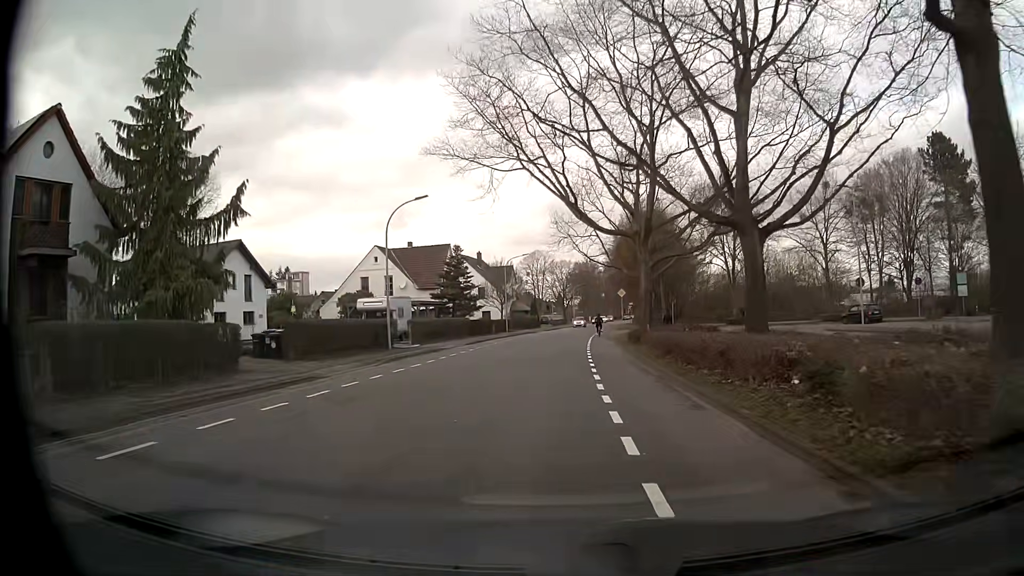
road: unclassified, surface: asphalt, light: Day
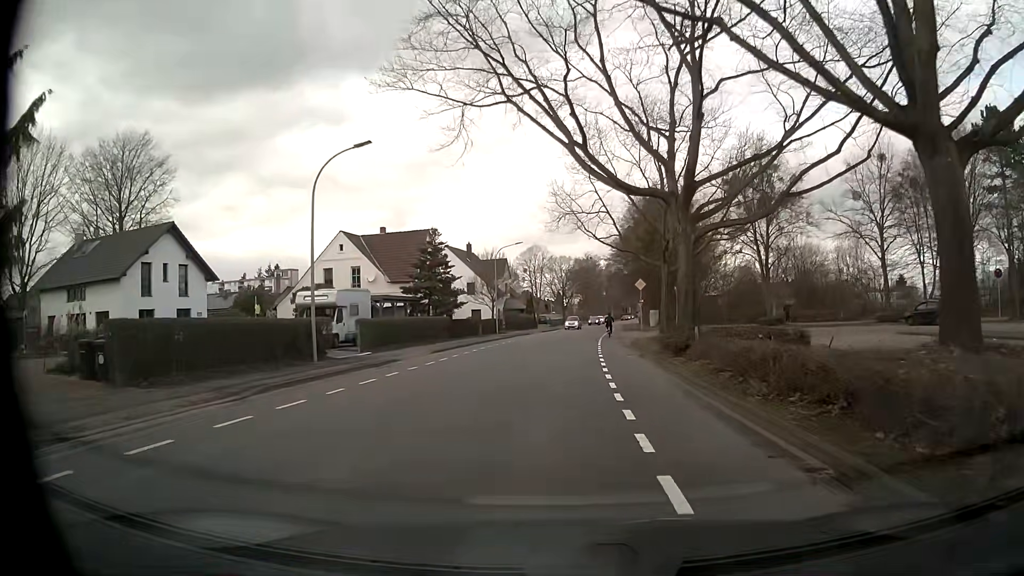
(0.0, +10.4) m; 0°
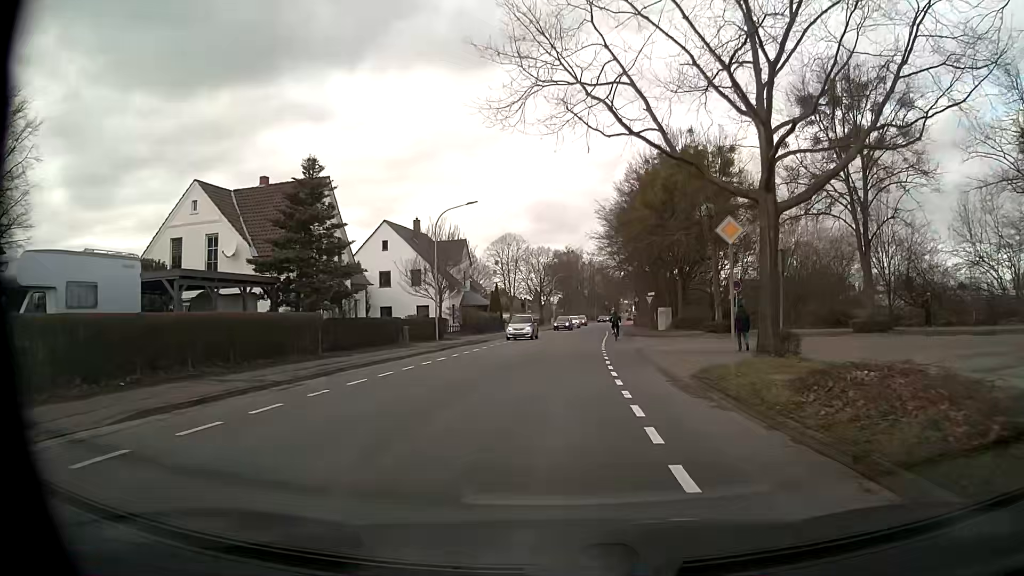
(+0.5, +20.7) m; +2°
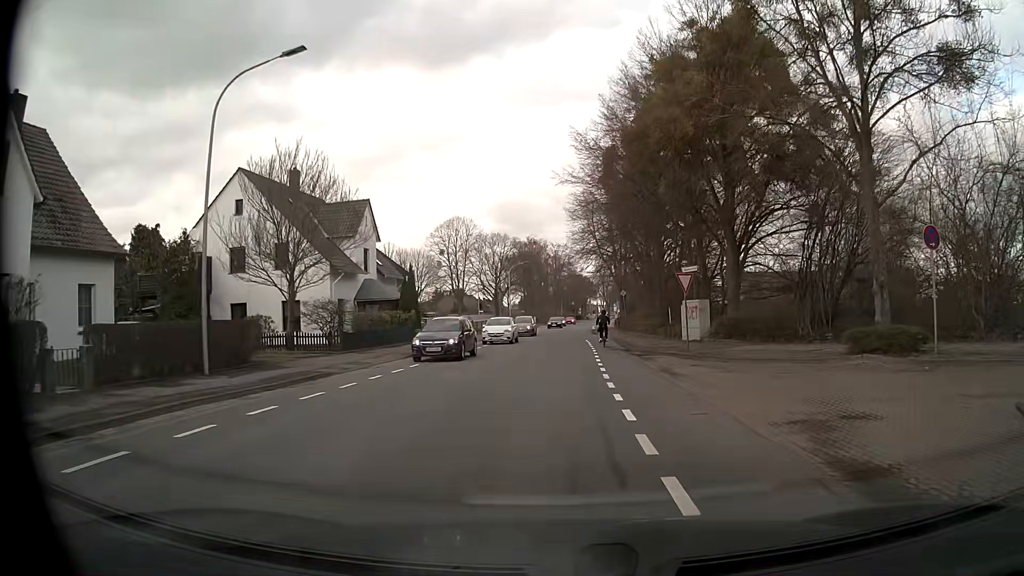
(+0.8, +23.7) m; +3°
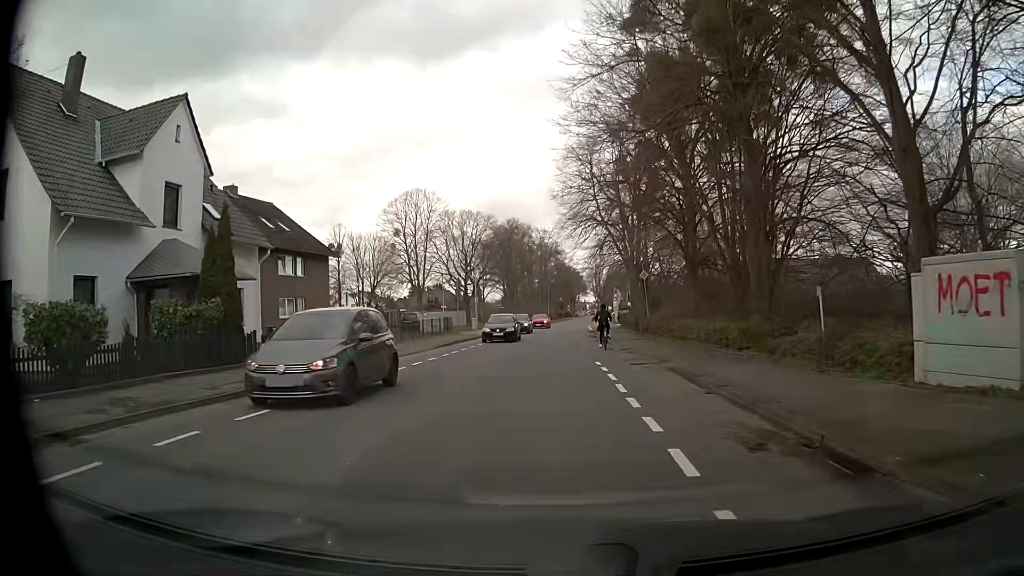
(+0.2, +22.0) m; +1°
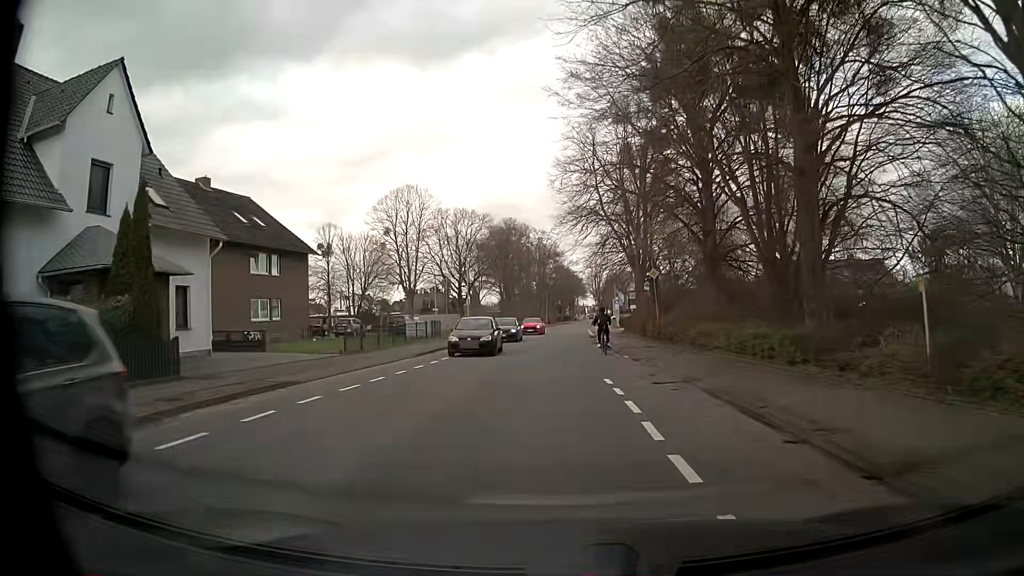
(0.0, +4.3) m; +1°
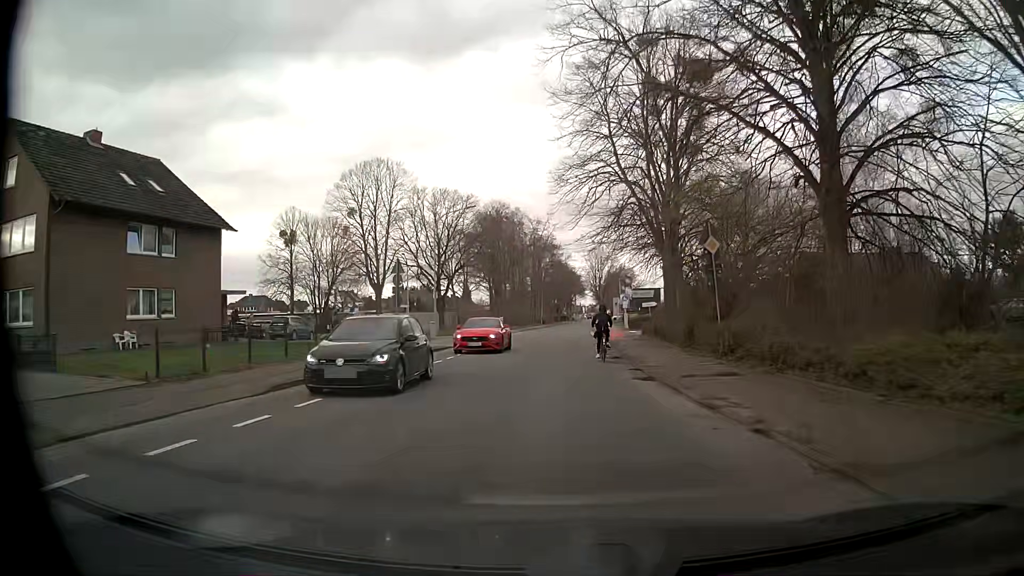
(0.0, +13.3) m; -1°
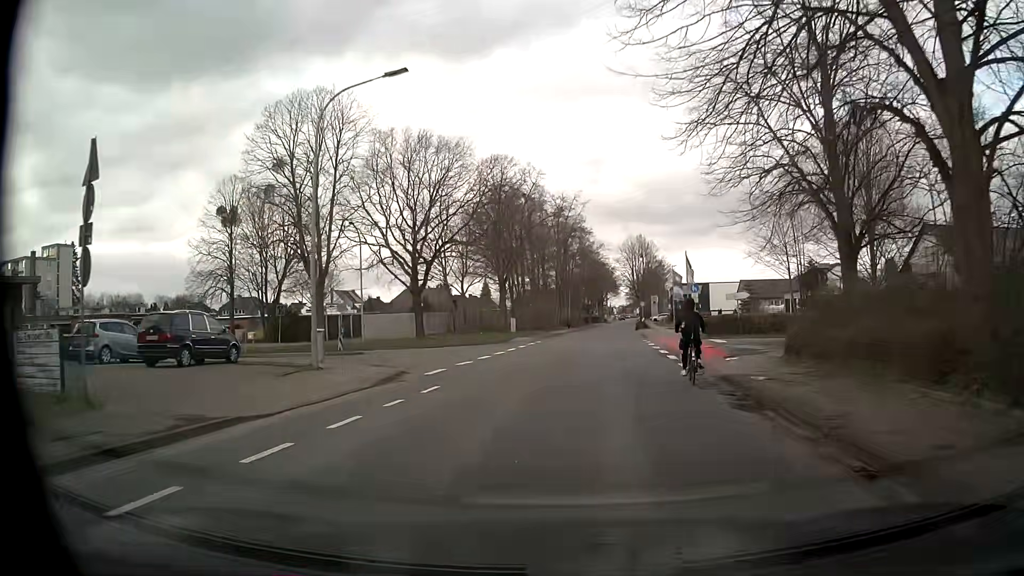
(+0.4, +23.6) m; -1°
(0, +10) (0, +20) (0, +30) (0, +40) (+1, +50) (+3, +60) (+4, +70) (+6, +80) (+7, +89) (+8, +99) m
